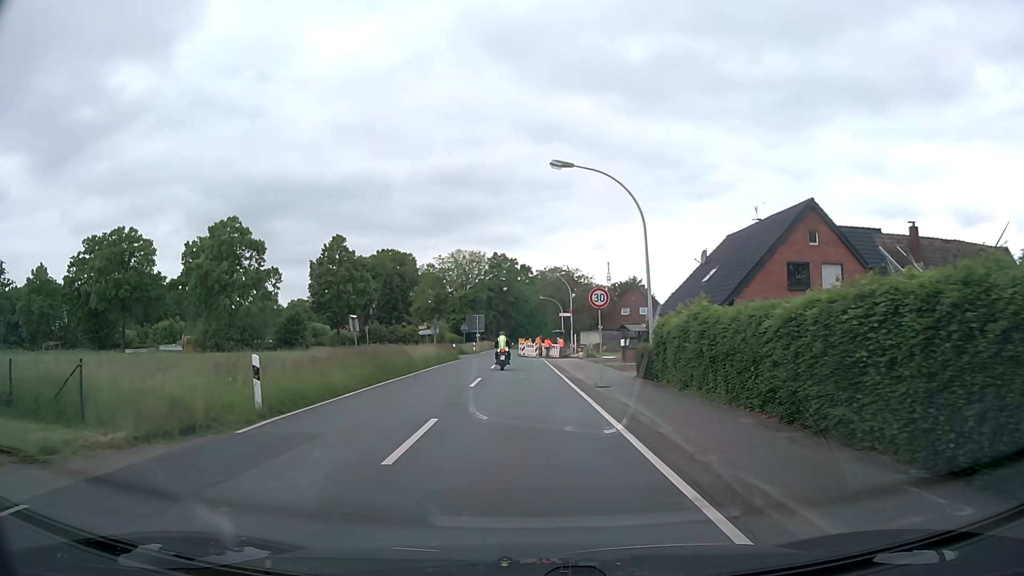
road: secondary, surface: asphalt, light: Day
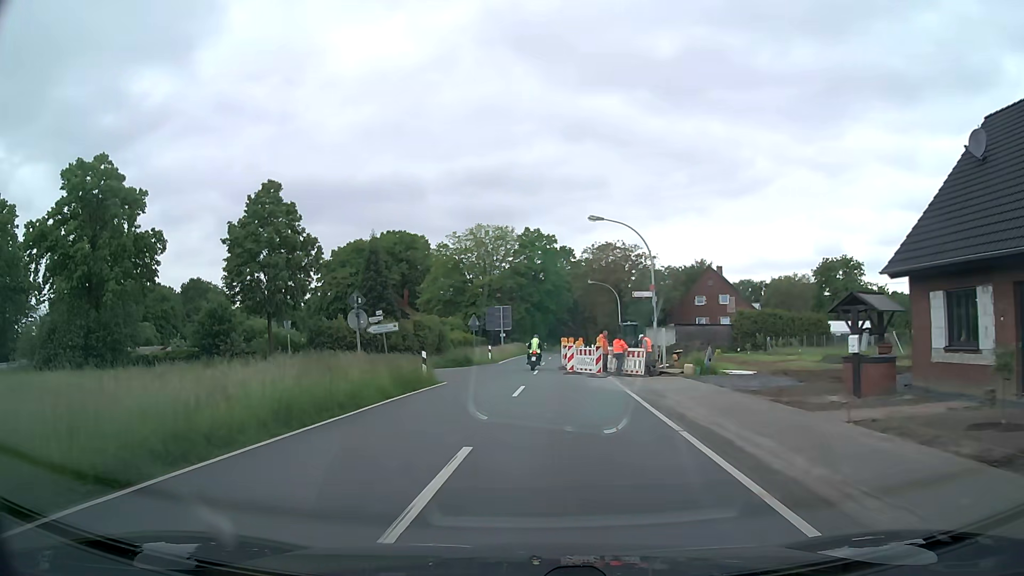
(-0.5, +26.9) m; -4°
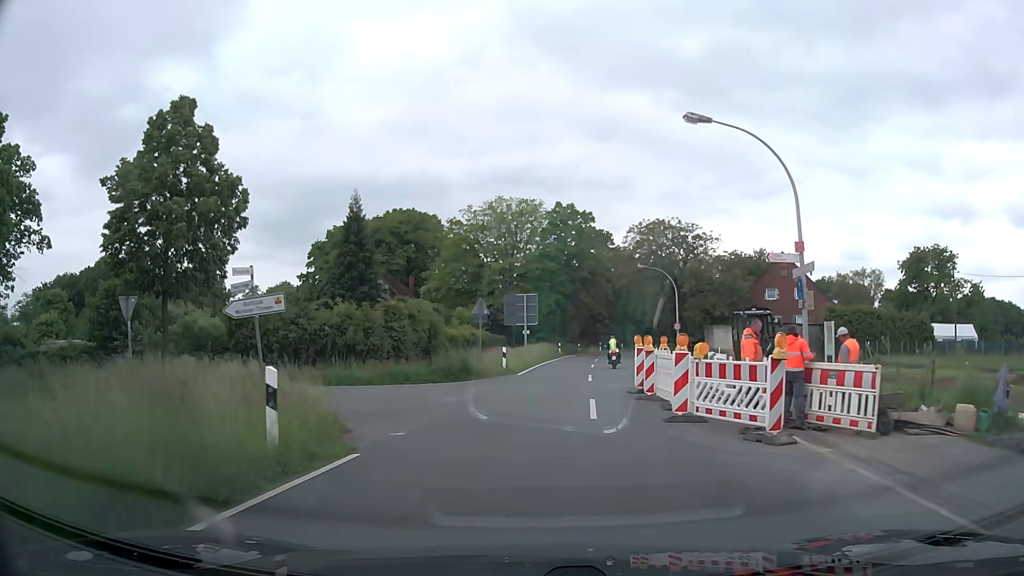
(-0.4, +16.3) m; -2°
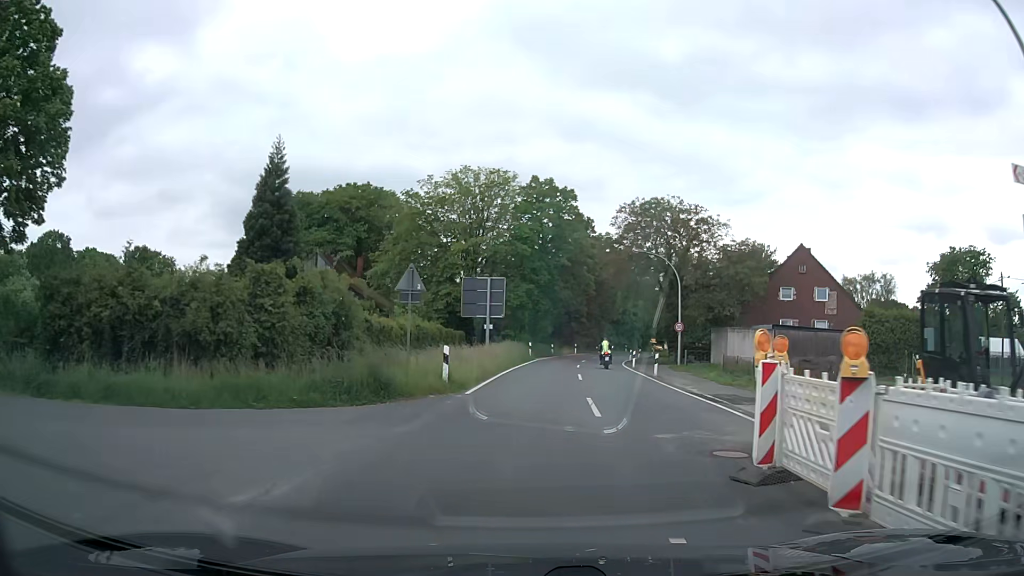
(+0.2, +11.5) m; +3°
(0, +10) (+1, +20) (+2, +30) (+4, +40) (+5, +50) (+7, +60) (+9, +69) (+12, +79) (+15, +88) (+19, +98) m
